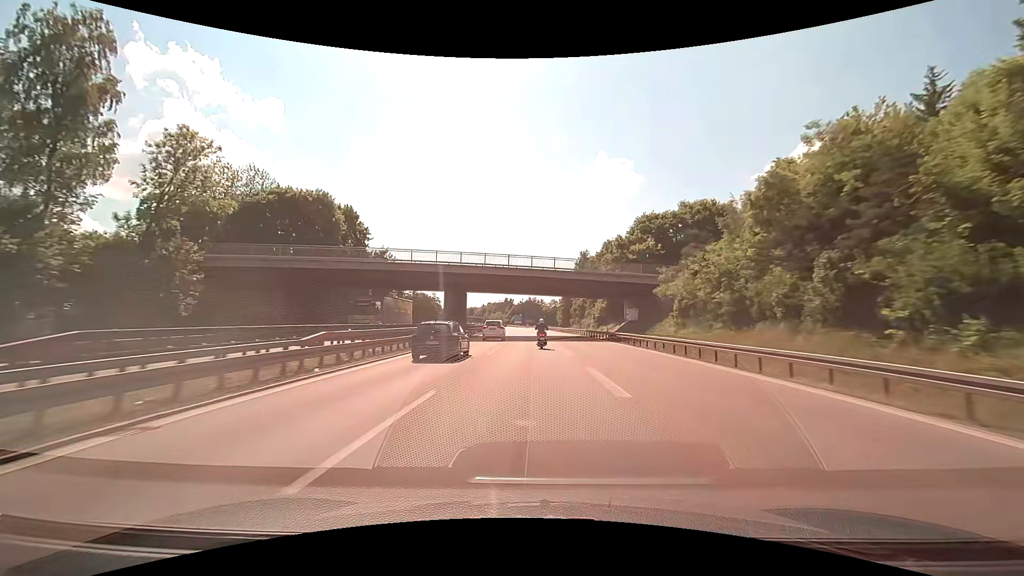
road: motorway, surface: asphalt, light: Day
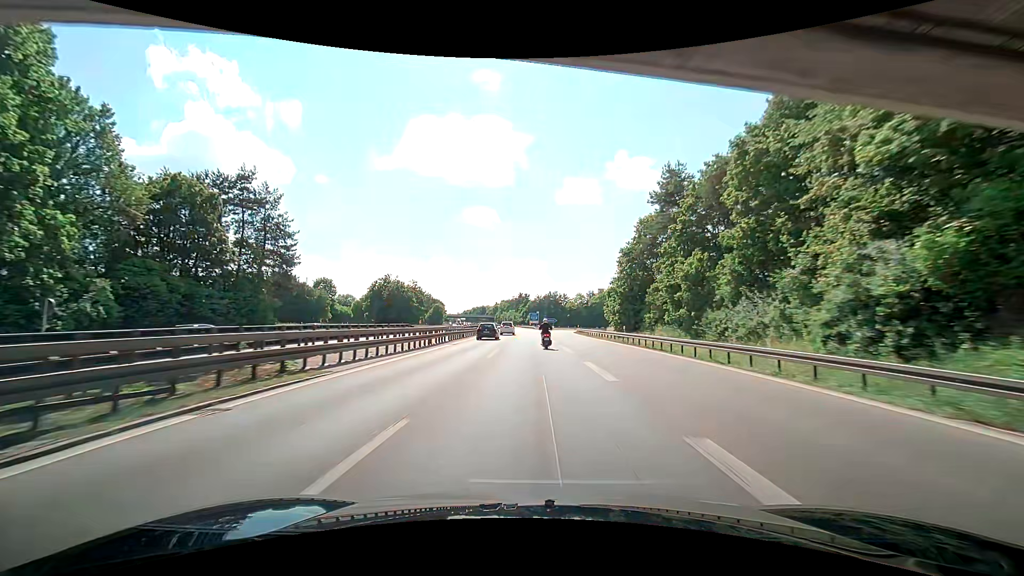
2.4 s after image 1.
(-1.2, +57.3) m; -2°
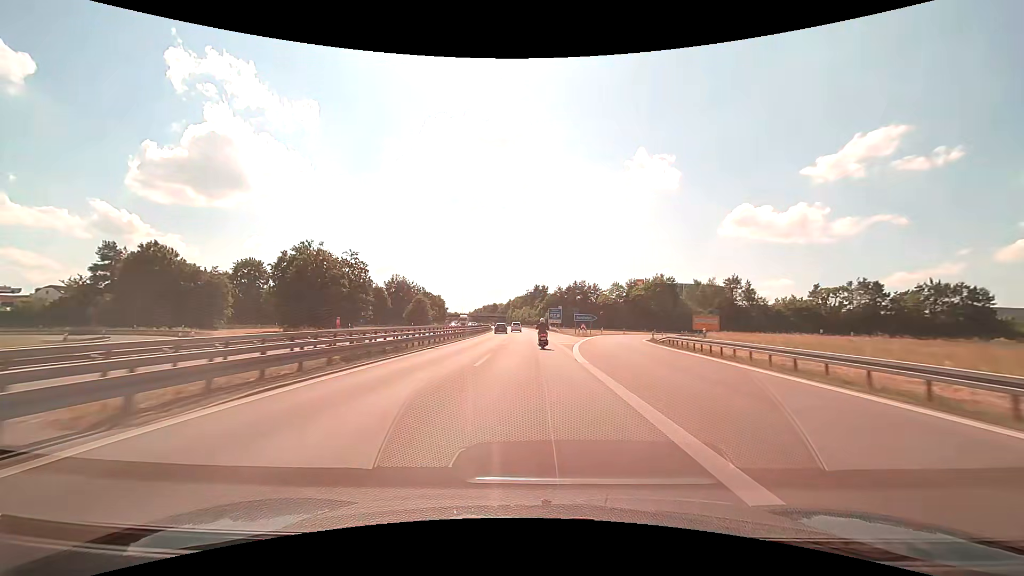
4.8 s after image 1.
(-0.6, +56.9) m; -2°
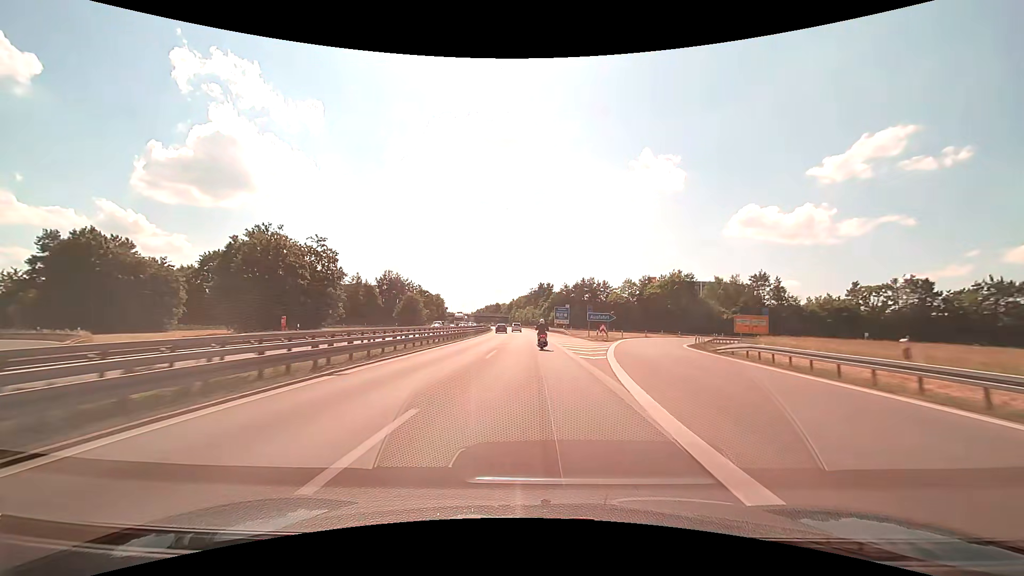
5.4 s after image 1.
(-0.1, +14.1) m; 0°
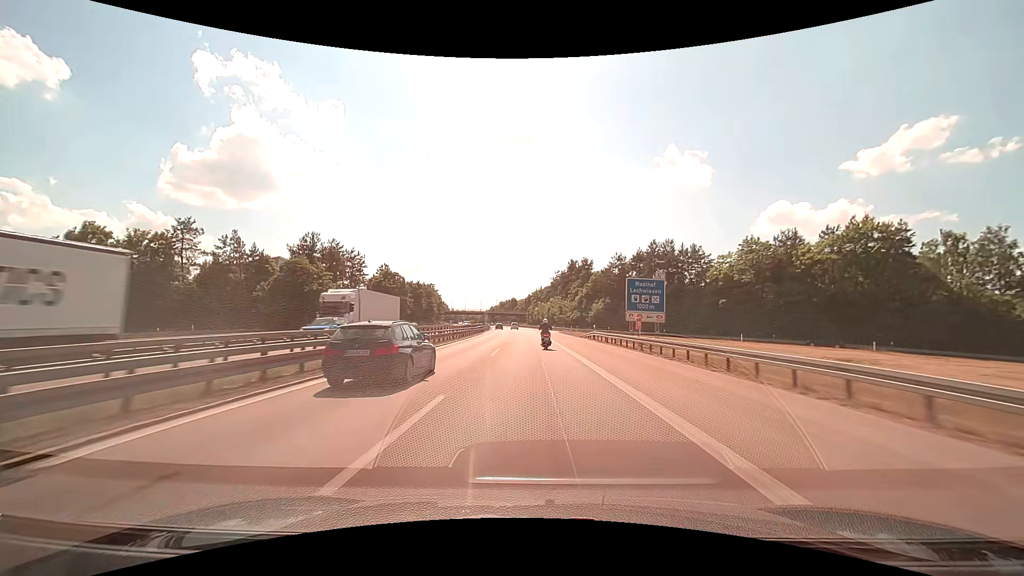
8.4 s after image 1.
(-1.8, +70.4) m; -3°
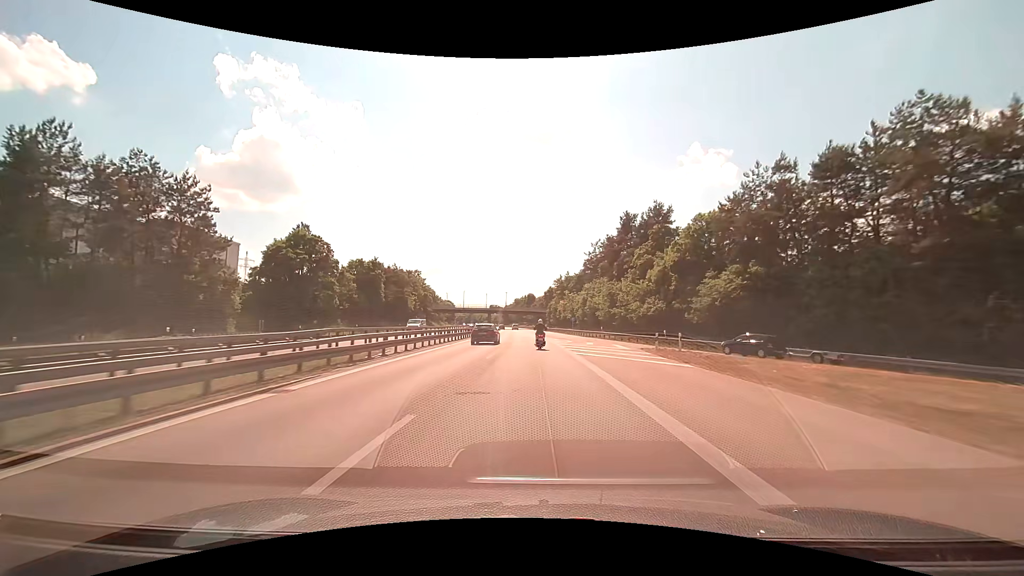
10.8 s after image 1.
(-1.0, +56.1) m; -2°
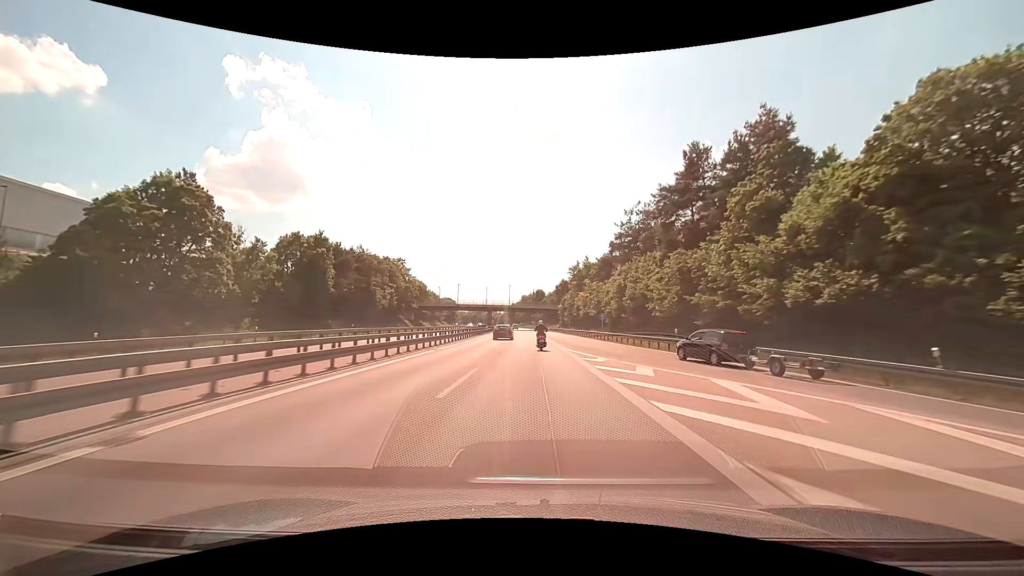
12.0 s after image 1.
(-0.2, +28.0) m; -1°
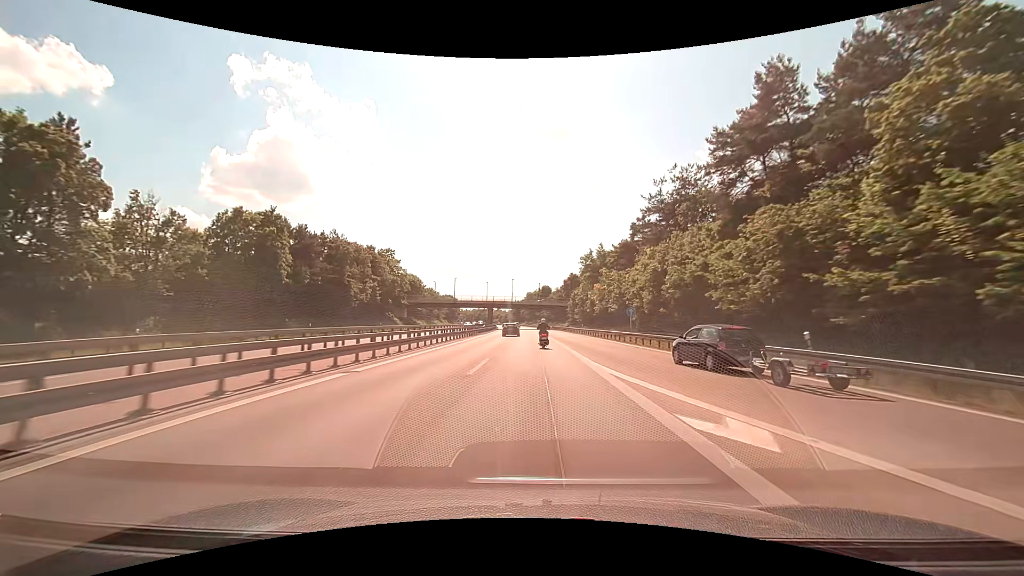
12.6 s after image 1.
(-0.1, +14.0) m; -1°
(0, +10) (0, +20) (0, +30) (-1, +40) (-1, +50) (-1, +60) (-1, +70) (-2, +80) (-2, +90) (-3, +100) m
